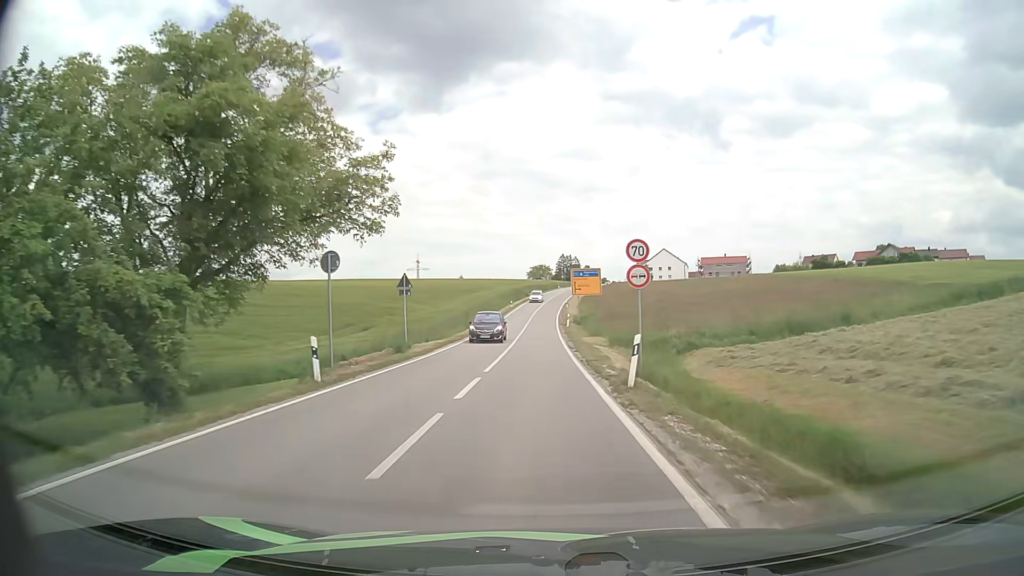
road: secondary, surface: asphalt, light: Day
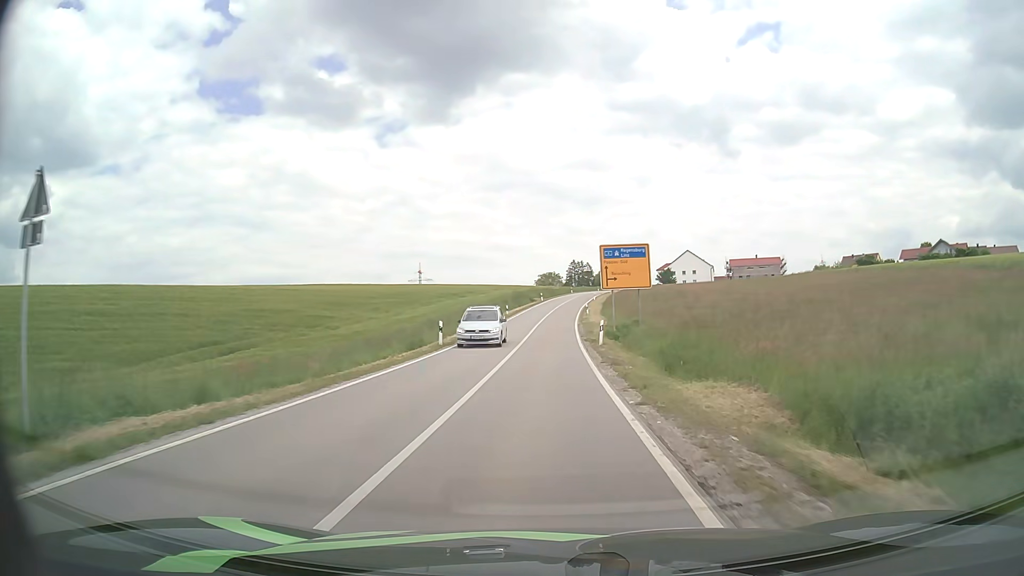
(-0.3, +26.5) m; -1°
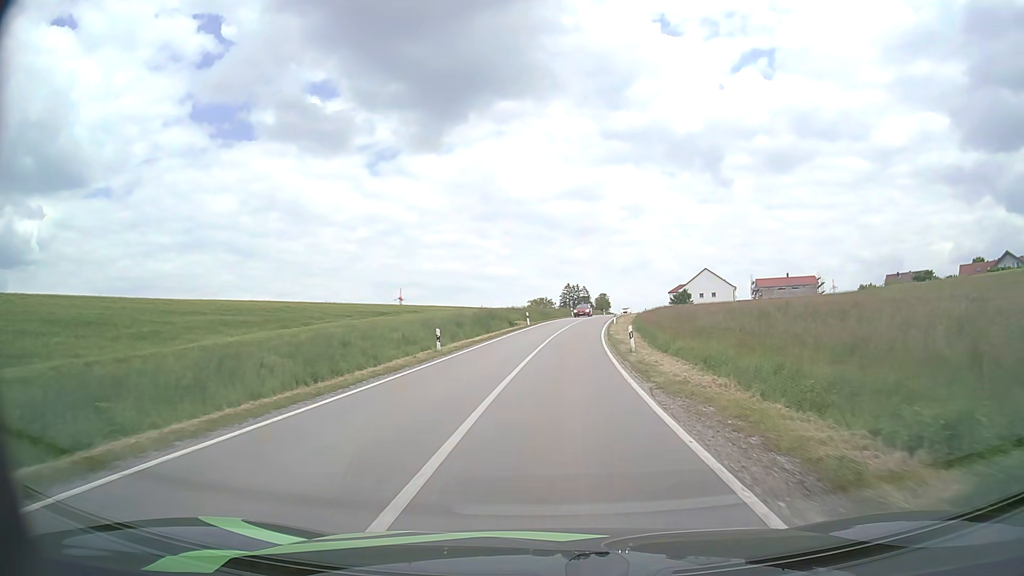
(0.0, +35.3) m; +1°
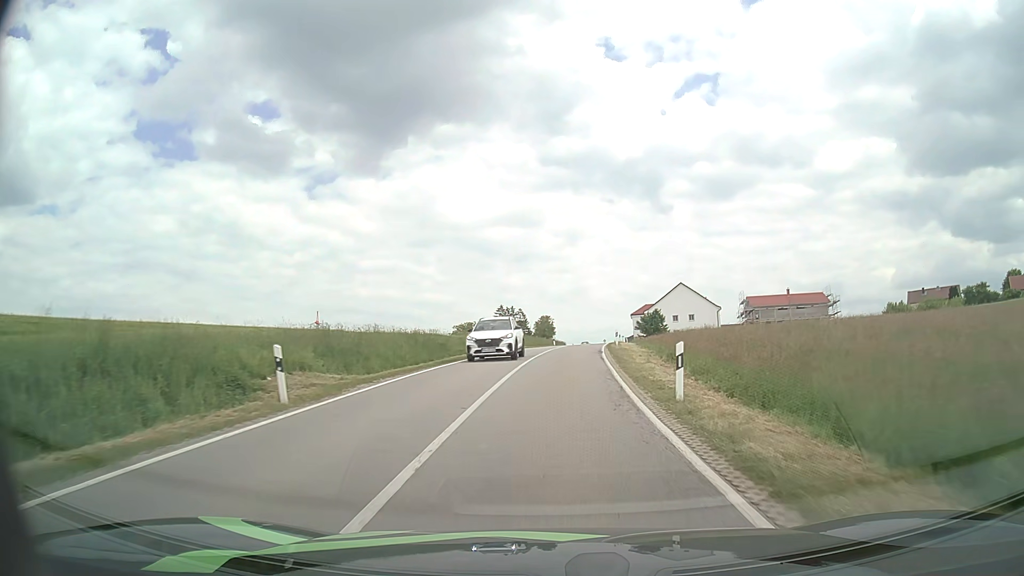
(+1.8, +42.9) m; +6°
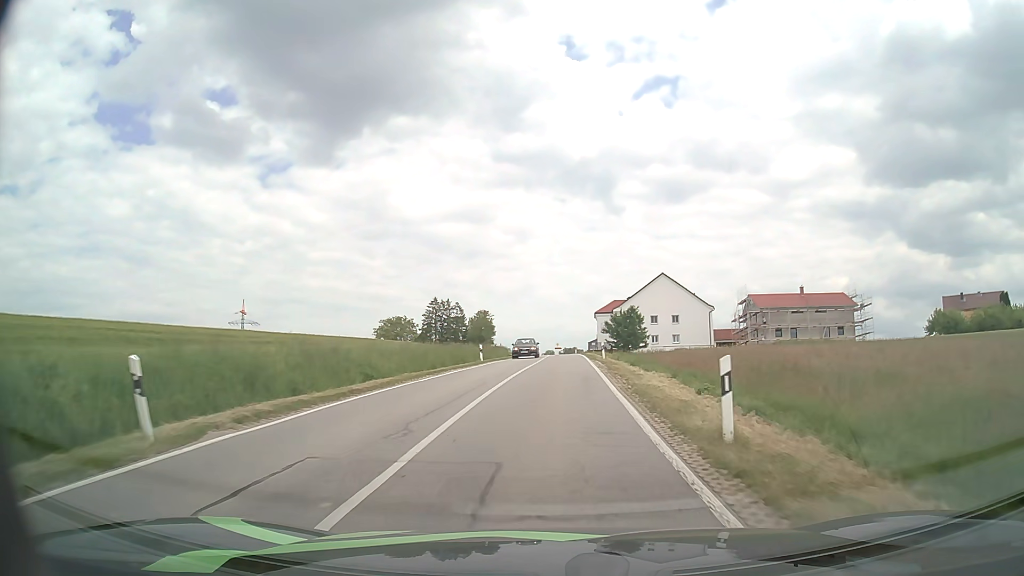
(+1.2, +33.1) m; +5°
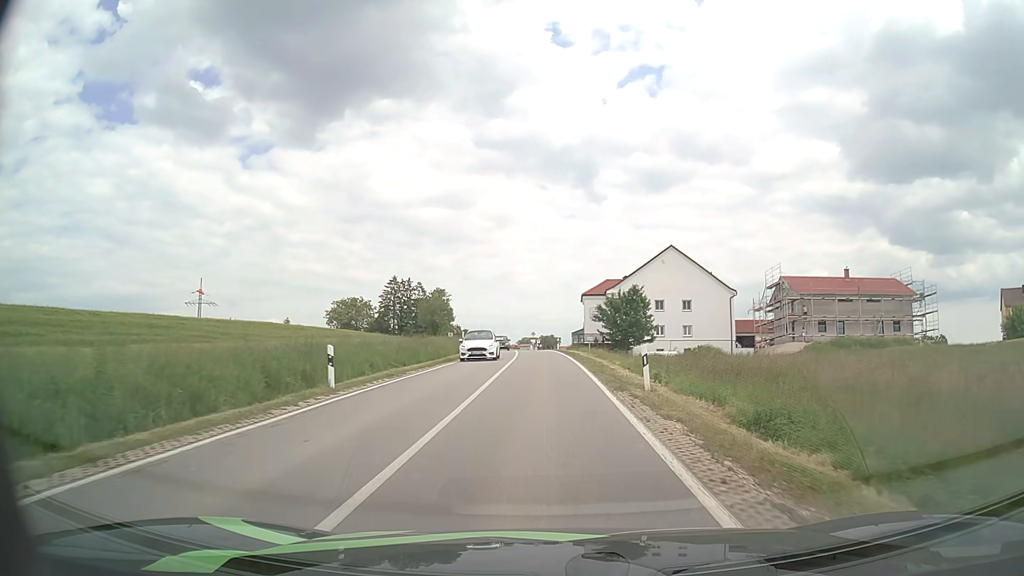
(+0.5, +24.1) m; +2°
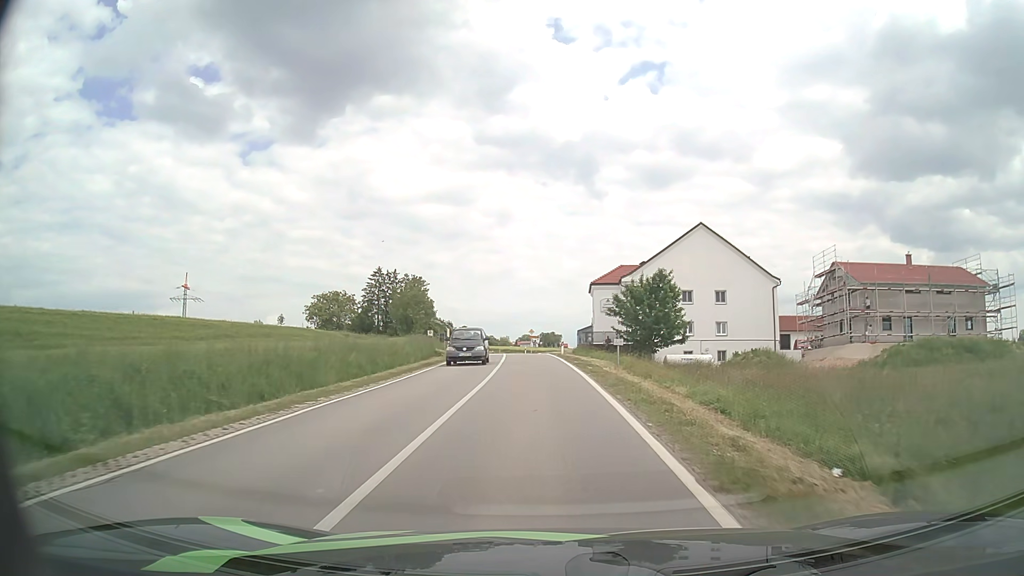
(+0.1, +15.6) m; 0°
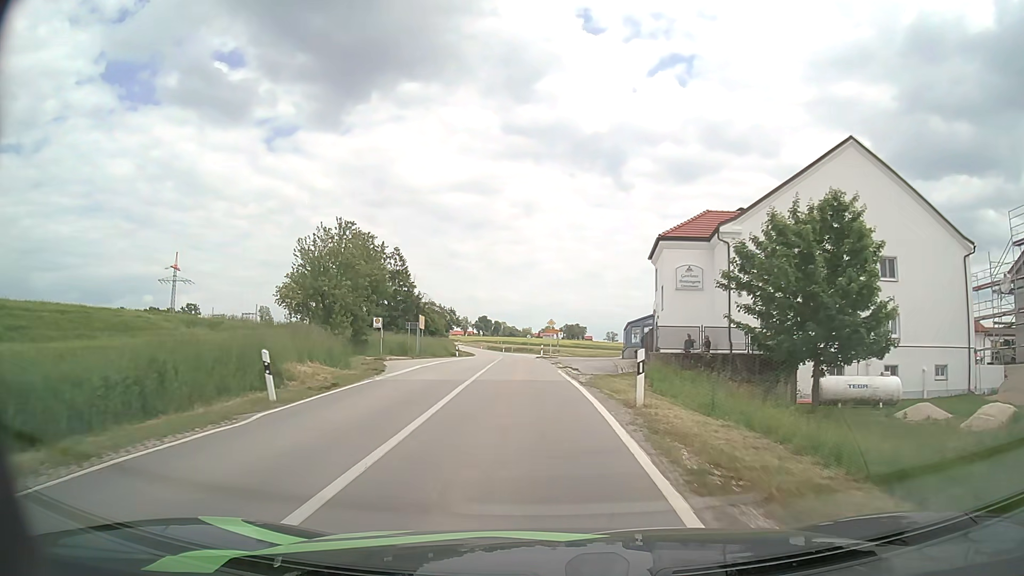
(-0.3, +30.1) m; -2°
(0, +10) (-1, +20) (-1, +30) (-2, +40) (-2, +50) (-3, +60) (-3, +70) (-4, +80) (-5, +90) (-7, +100) m
